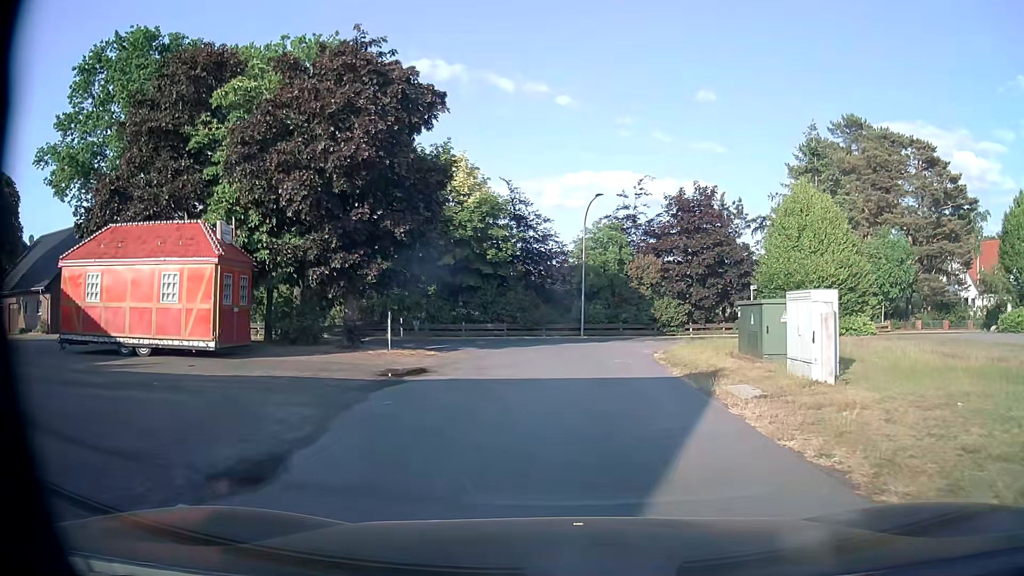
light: Day
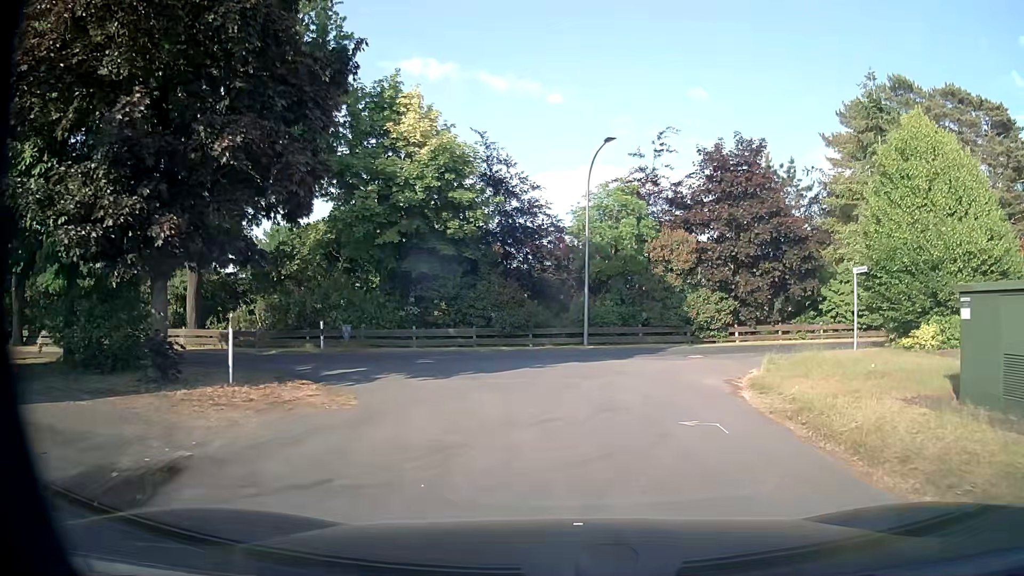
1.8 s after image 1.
(-0.1, +10.7) m; 0°
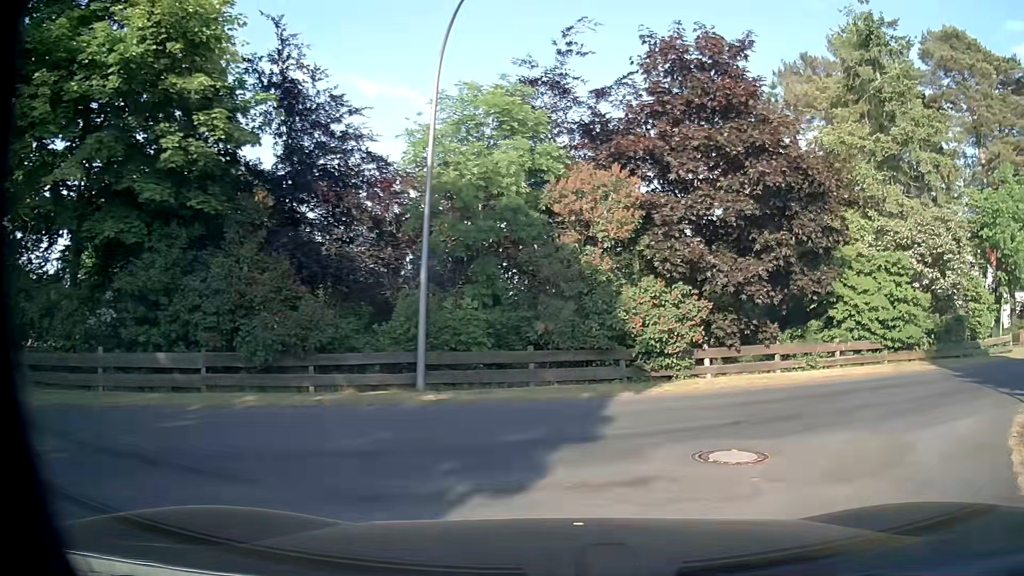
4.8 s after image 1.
(+0.5, +12.6) m; +13°
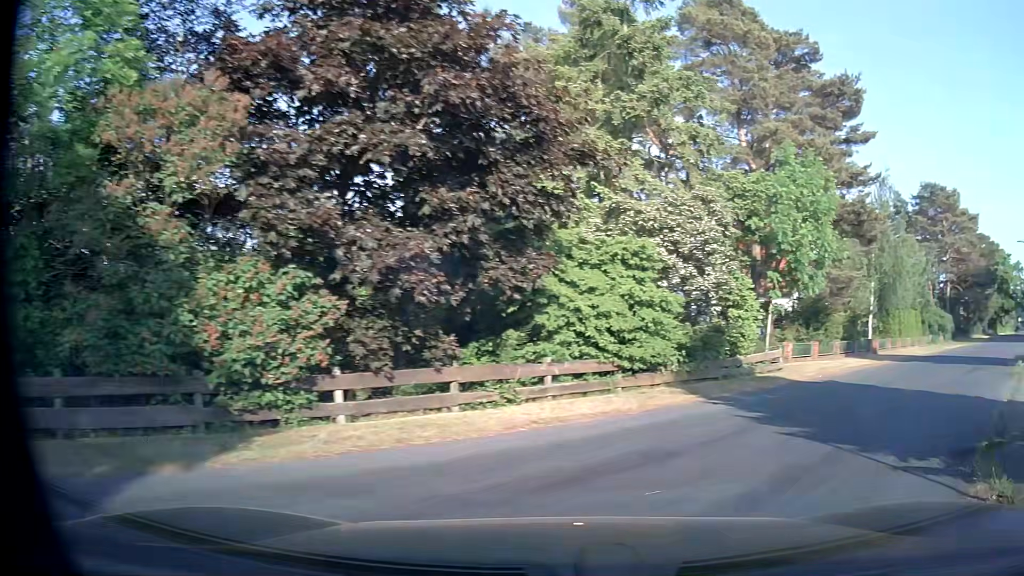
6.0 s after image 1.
(+1.0, +5.8) m; +23°
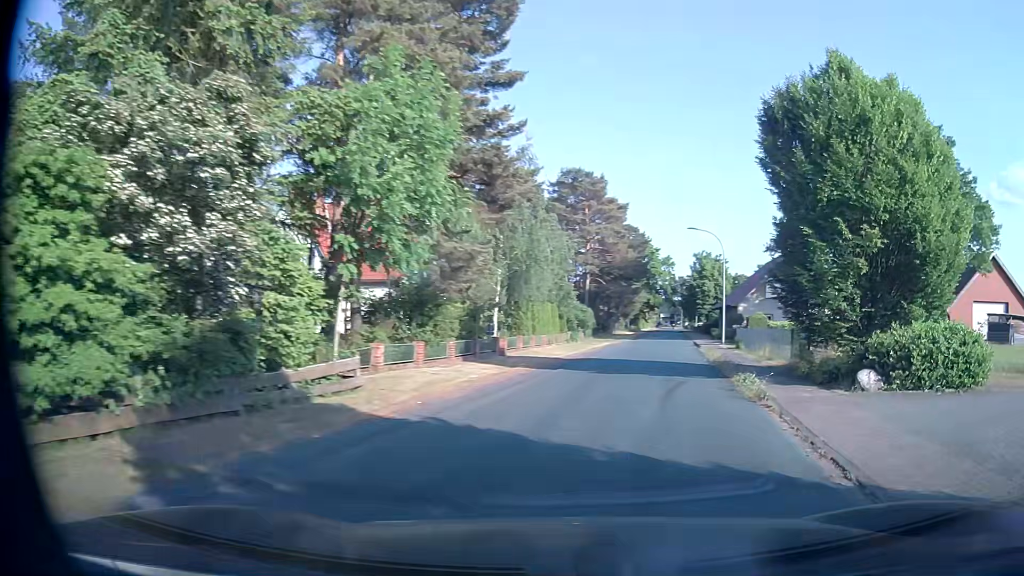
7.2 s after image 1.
(+2.3, +7.1) m; +33°
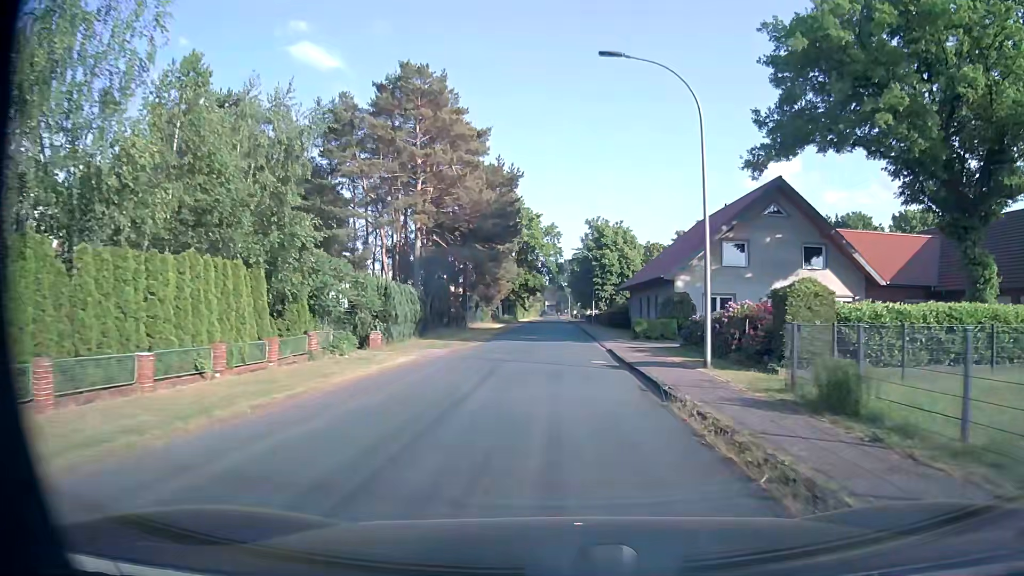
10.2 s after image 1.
(+4.6, +27.8) m; +10°
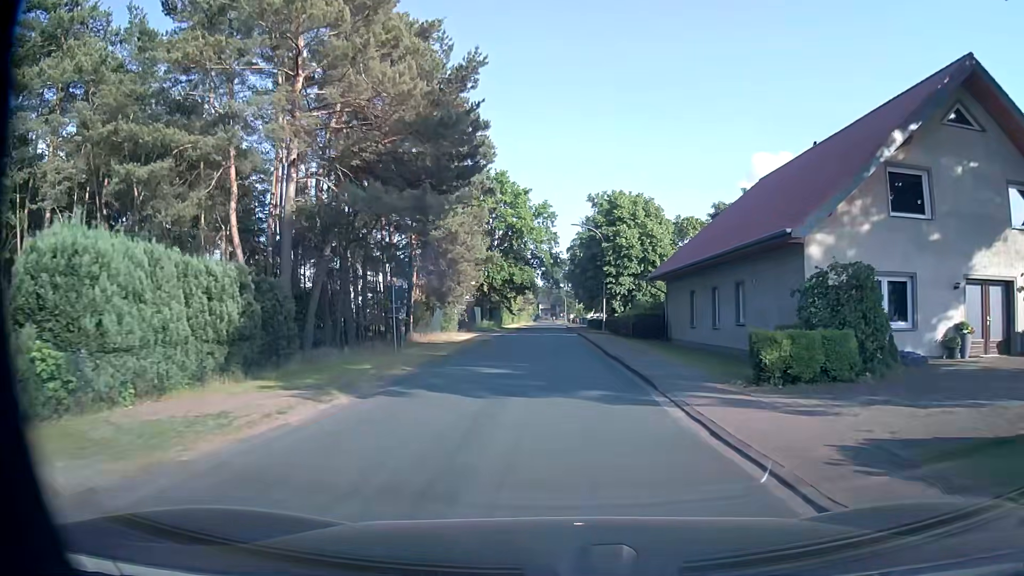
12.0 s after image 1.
(0.0, +20.3) m; 0°
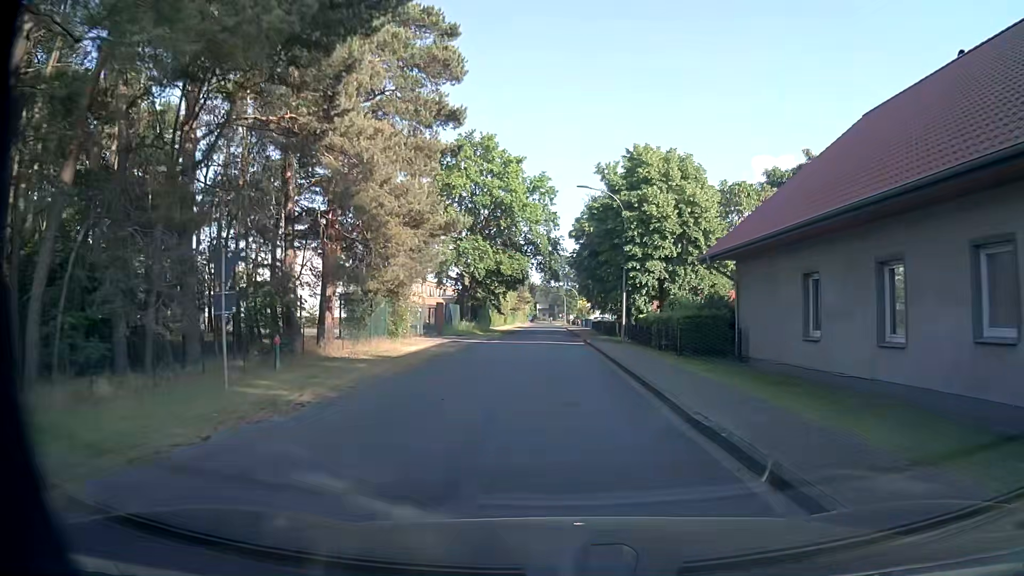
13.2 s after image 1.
(0.0, +14.1) m; +1°
